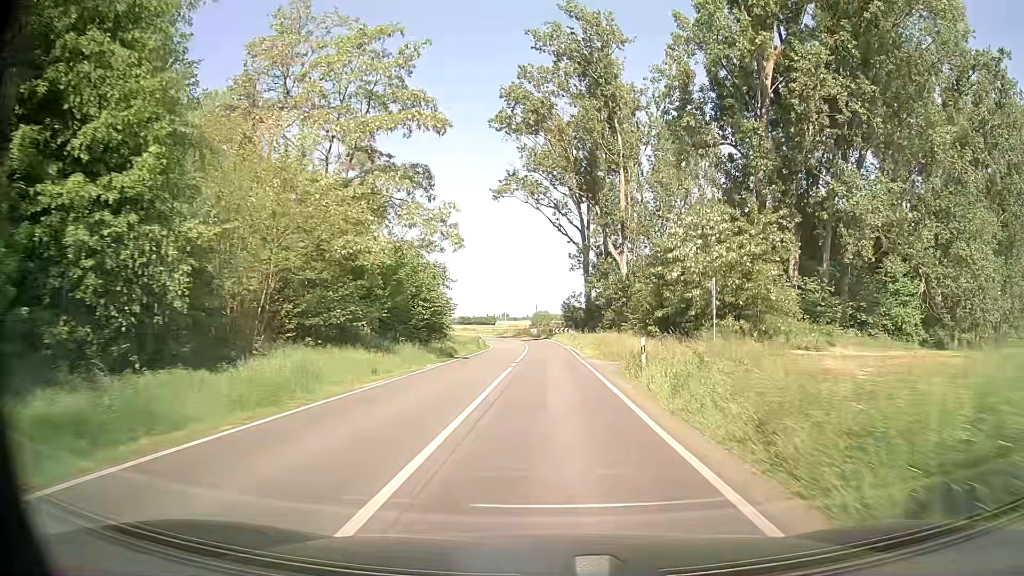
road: secondary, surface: asphalt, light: Day
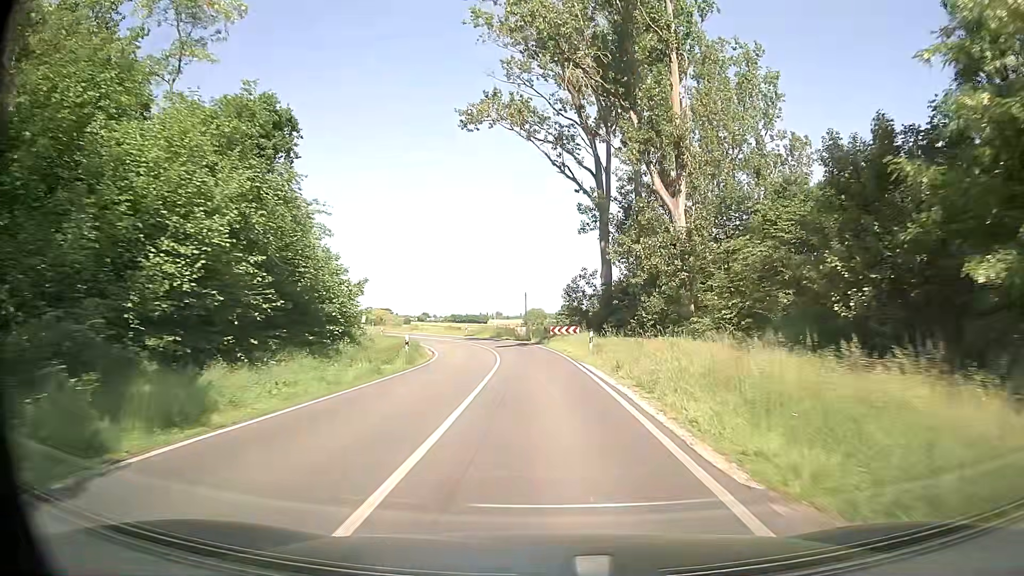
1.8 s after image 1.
(+0.1, +28.5) m; +1°
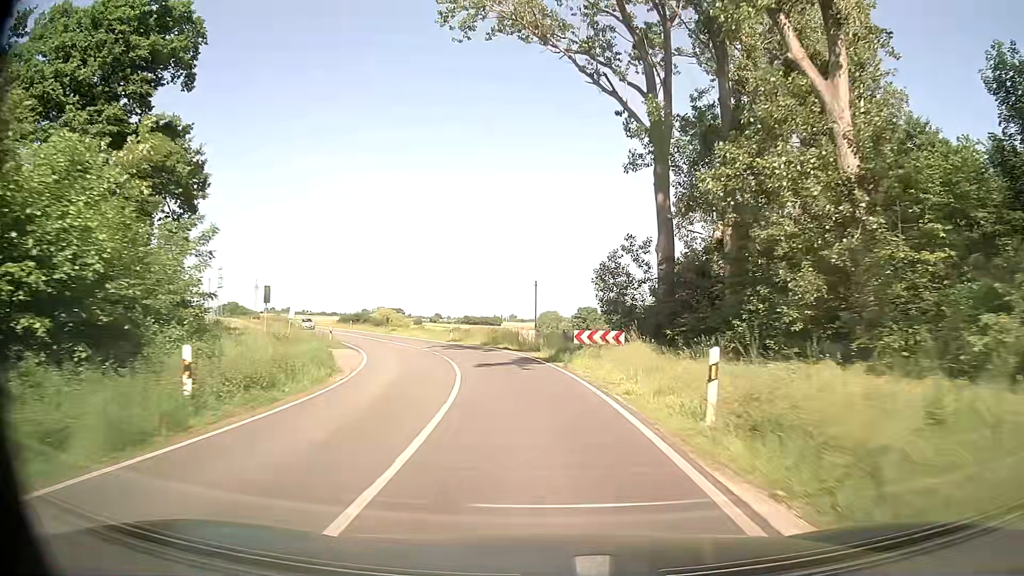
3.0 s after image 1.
(-0.2, +18.9) m; -1°
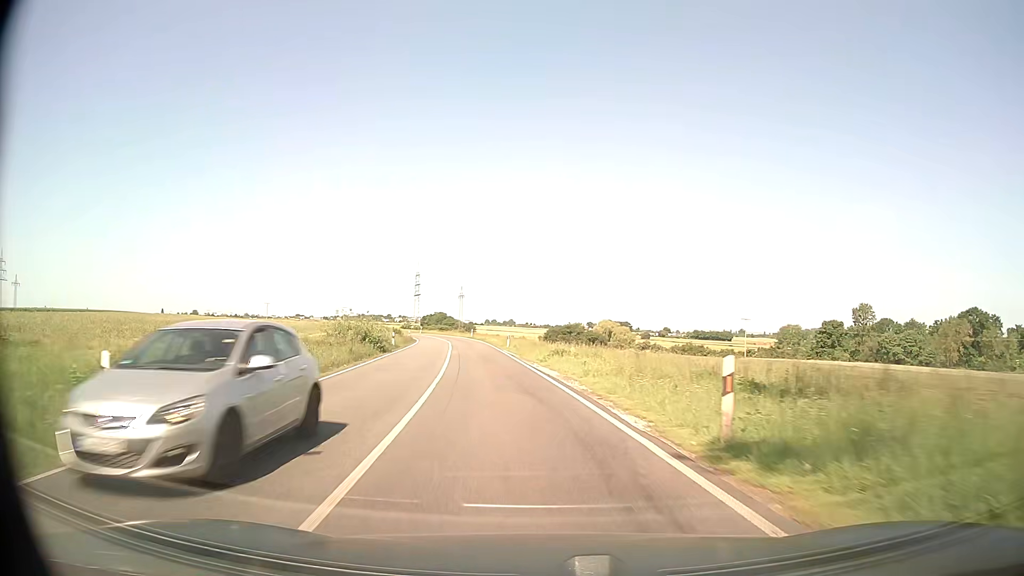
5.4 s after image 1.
(-5.1, +36.9) m; -19°
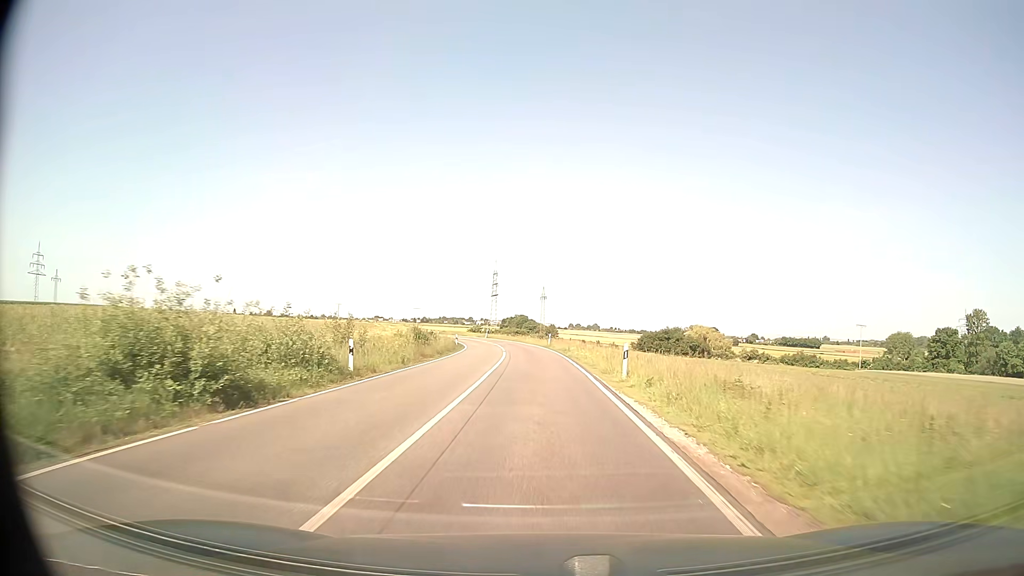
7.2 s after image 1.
(-2.4, +27.8) m; -8°
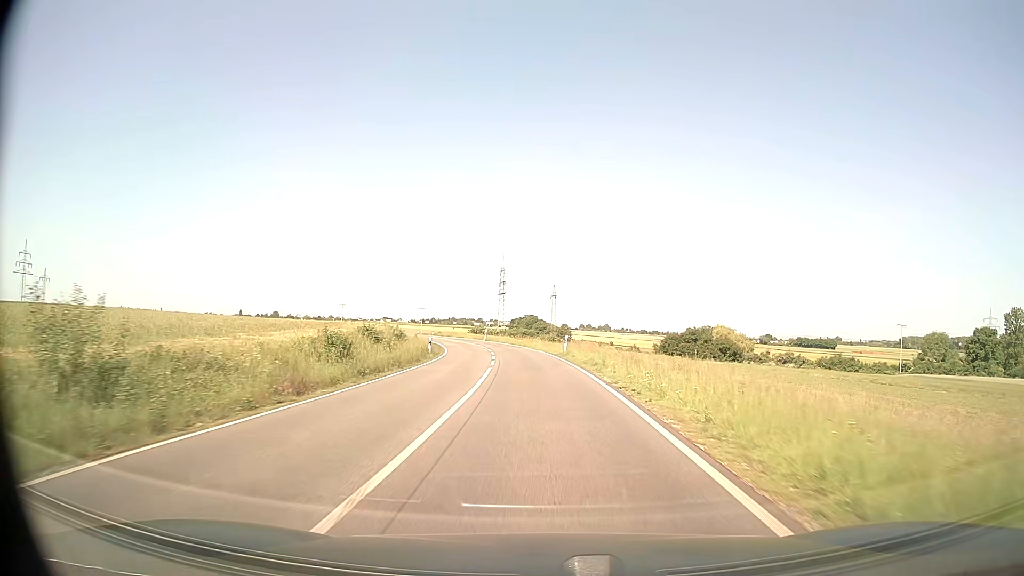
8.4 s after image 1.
(-0.2, +18.8) m; -1°
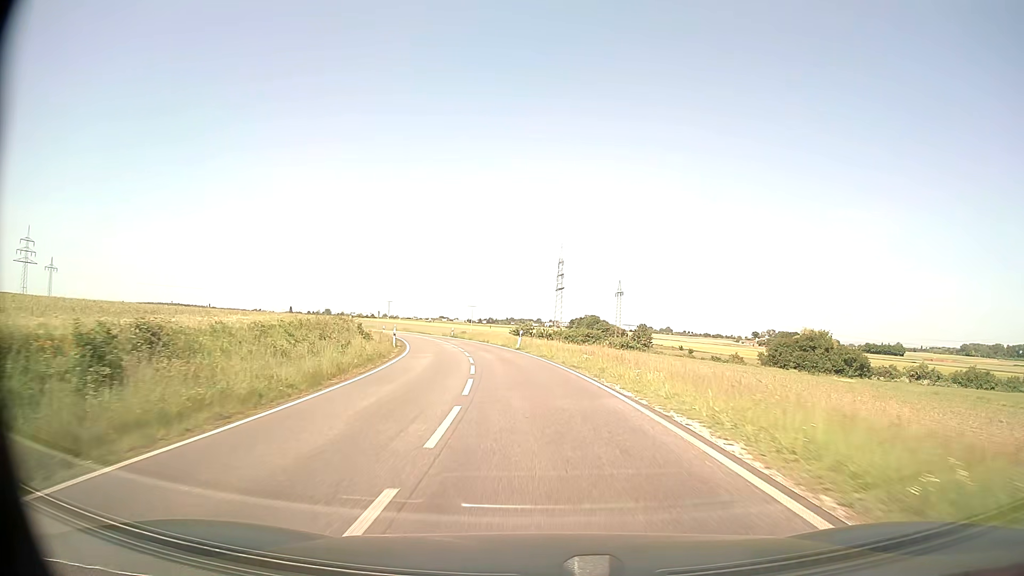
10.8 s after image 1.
(-1.5, +37.7) m; -5°
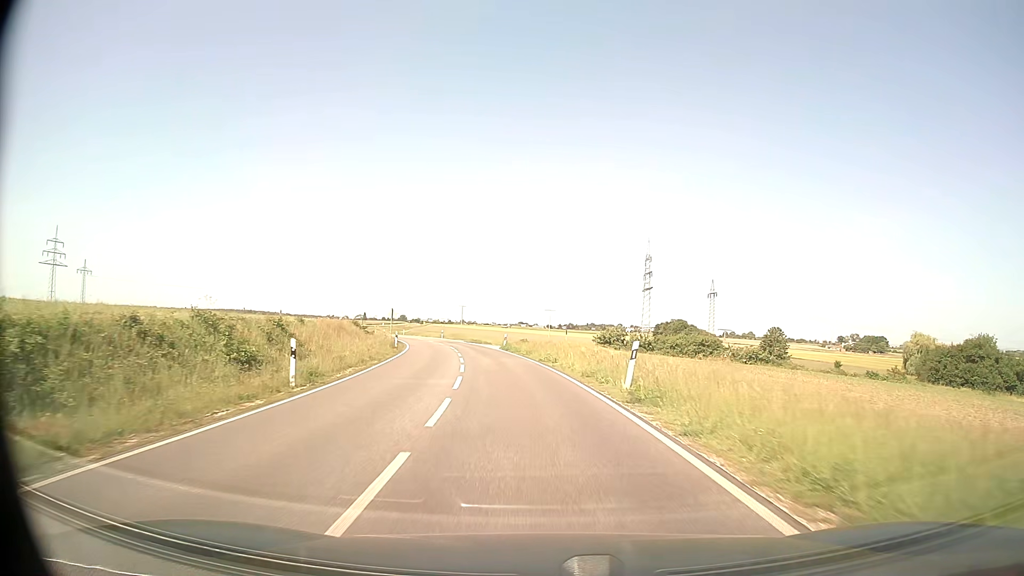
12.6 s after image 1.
(-1.5, +28.2) m; -7°
(0, +10) (-1, +20) (-2, +30) (-3, +40) (-5, +50) (-7, +59) (-10, +69) (-12, +79) (-15, +88) (-18, +98) m
